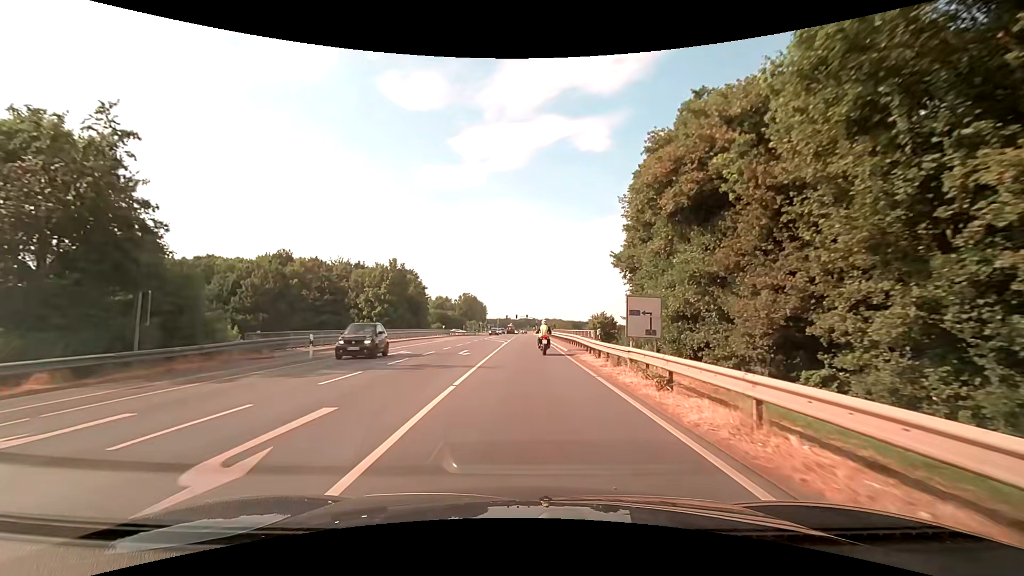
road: primary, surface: asphalt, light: Day
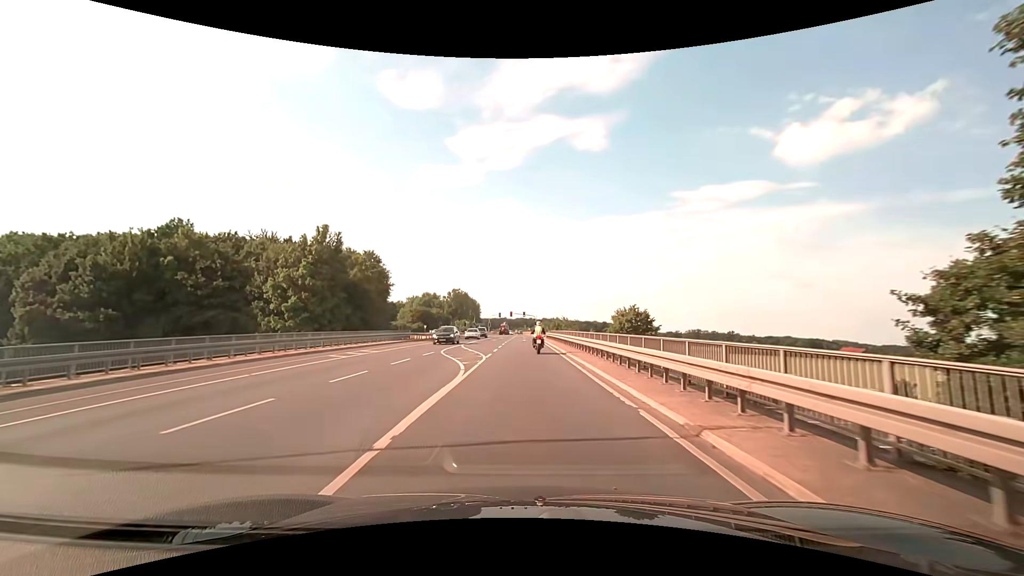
(+0.2, +29.1) m; 0°
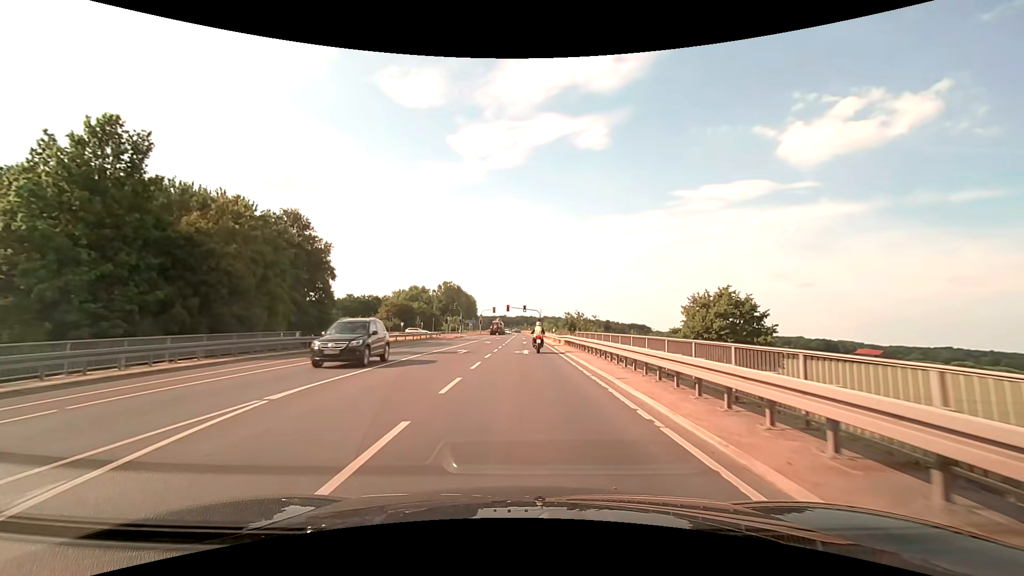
(+0.1, +30.4) m; 0°
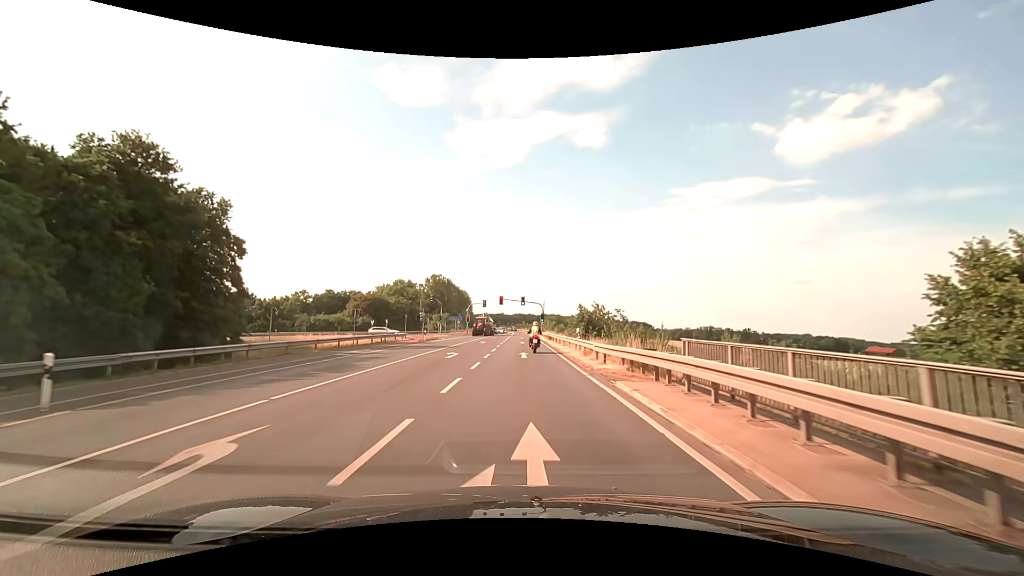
(0.0, +23.7) m; 0°
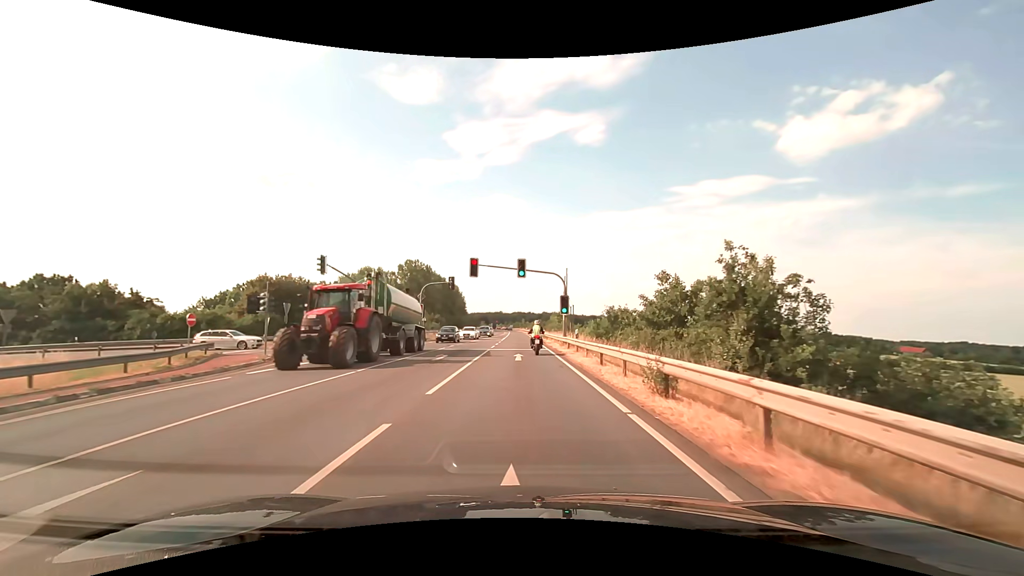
(+0.2, +42.6) m; 0°
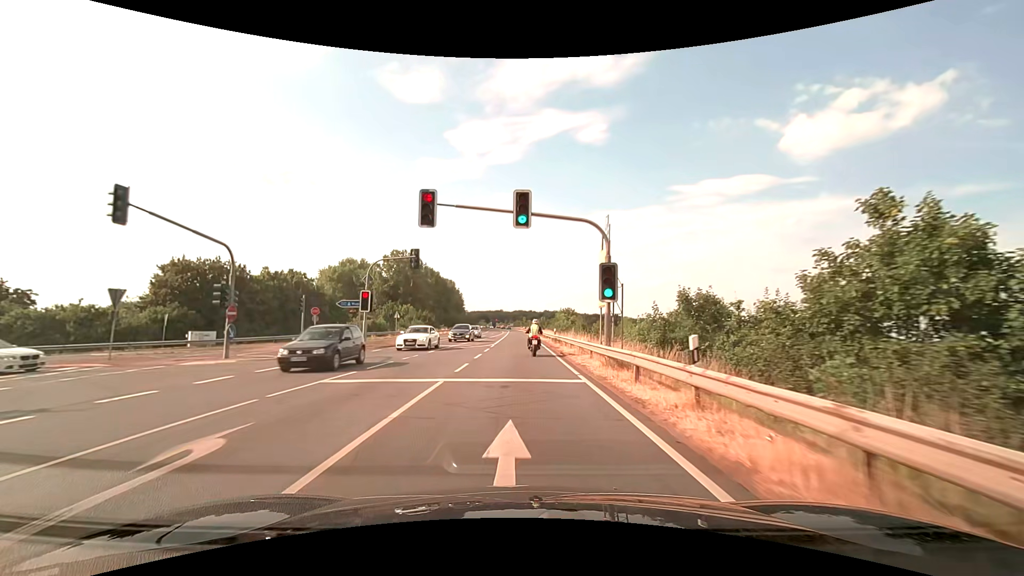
(0.0, +17.8) m; 0°
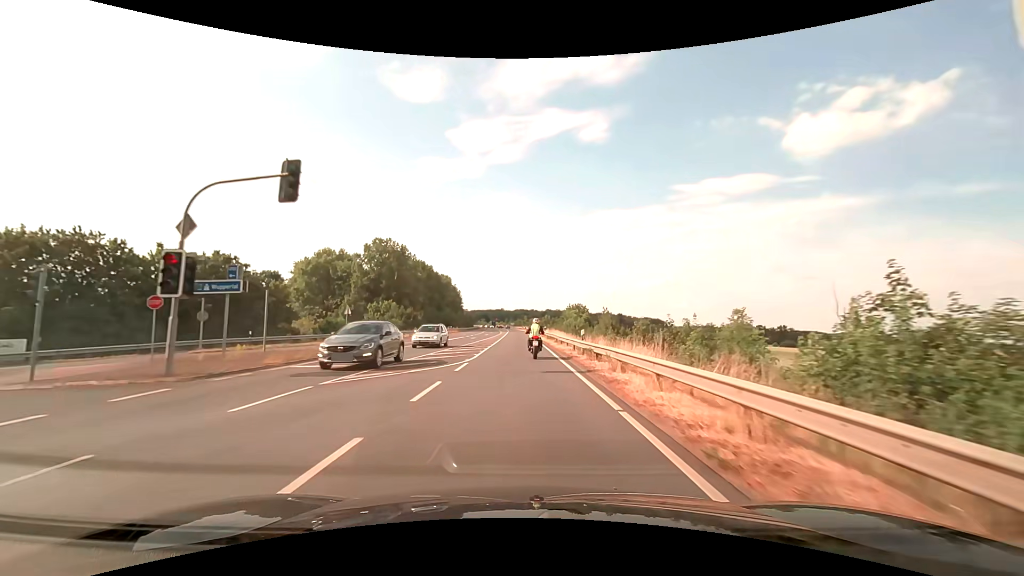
(-0.1, +18.0) m; 0°
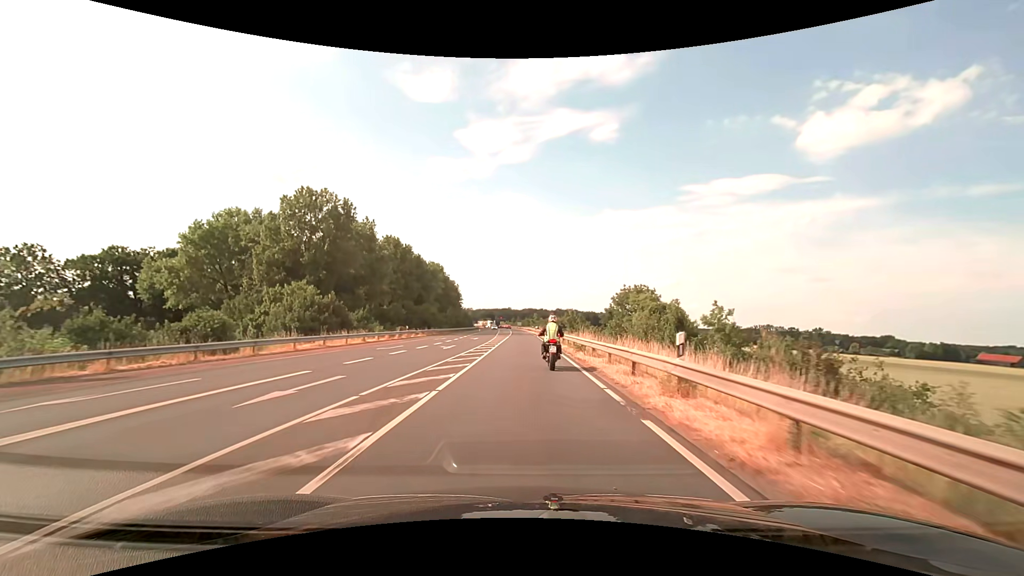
(-0.3, +45.1) m; -1°
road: secondary
(0, +10) (0, +20) (0, +30) (0, +40) (0, +50) (0, +60) (0, +70) (0, +80) (0, +90) (0, +100) m
